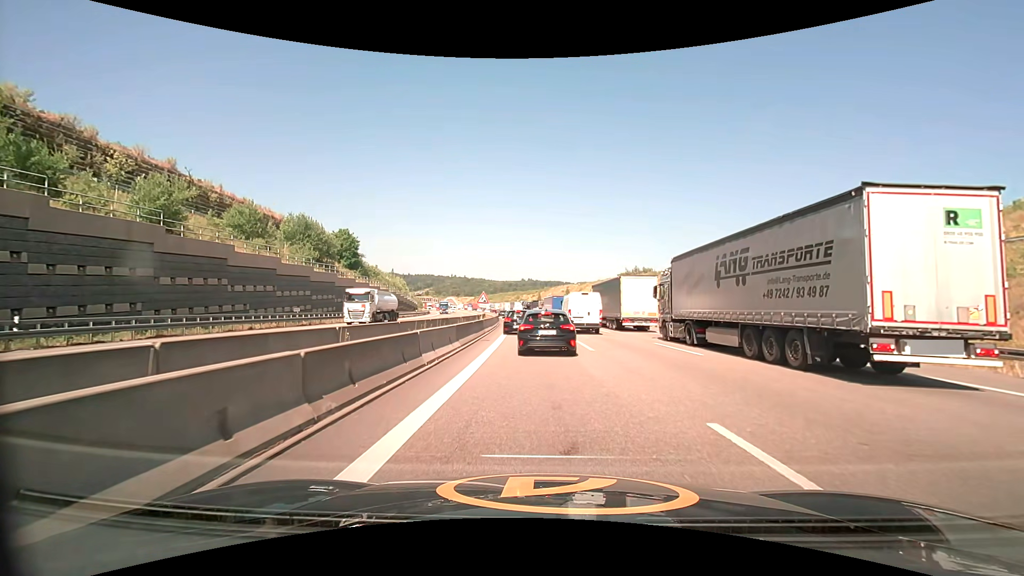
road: motorway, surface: asphalt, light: Day
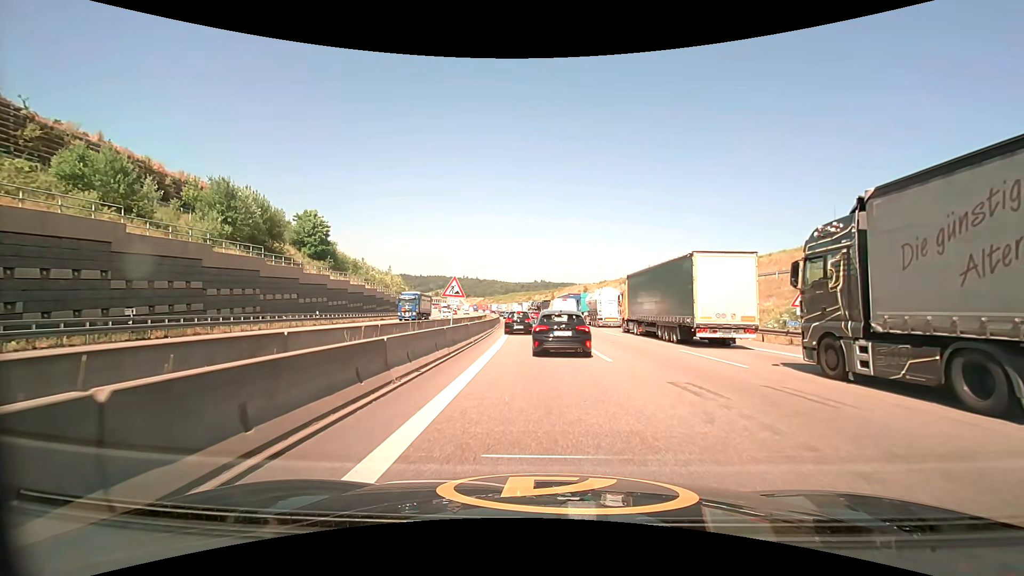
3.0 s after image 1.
(-0.4, +20.9) m; -2°
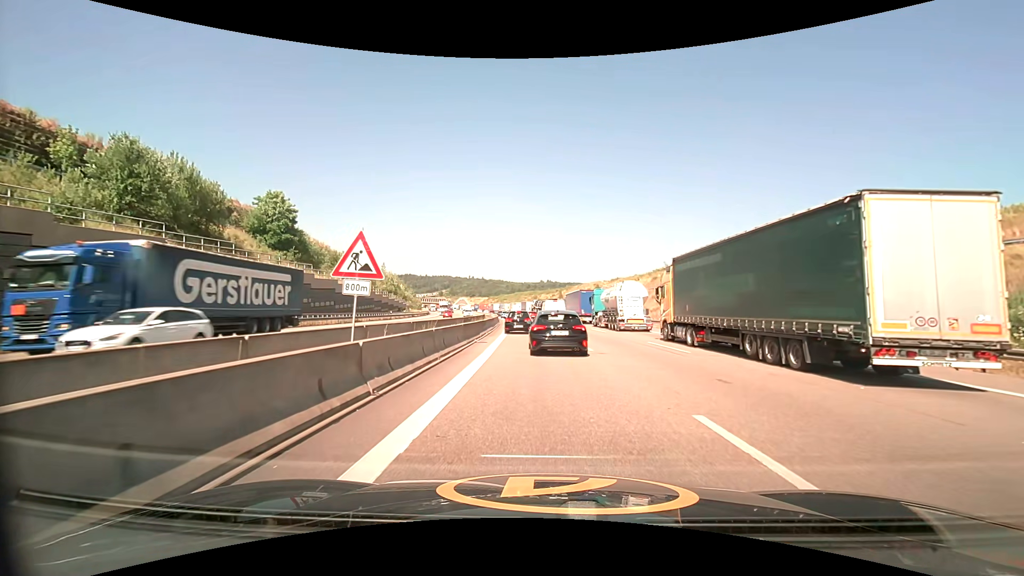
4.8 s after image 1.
(-0.1, +13.4) m; -1°
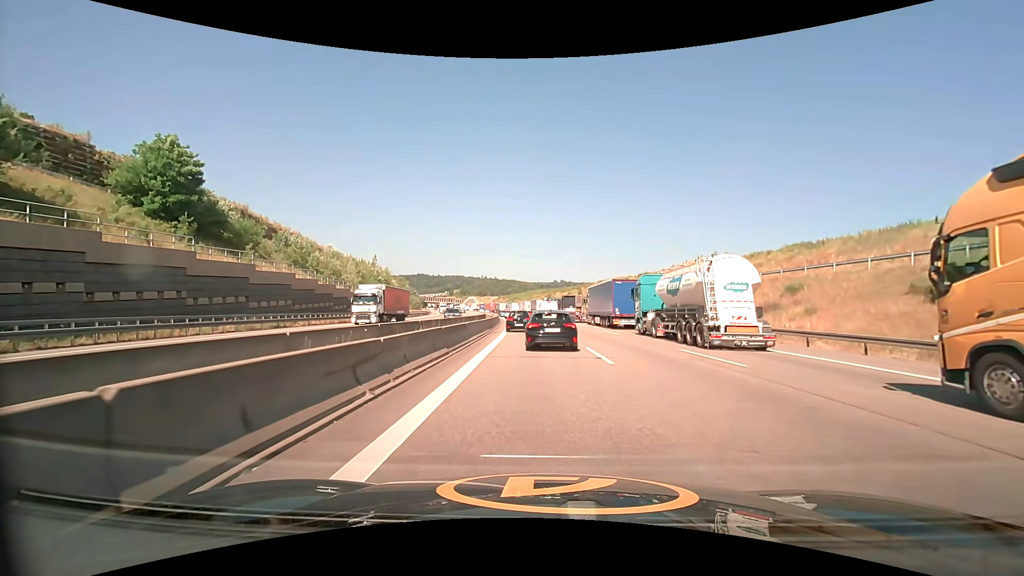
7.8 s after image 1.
(-0.3, +22.7) m; -1°
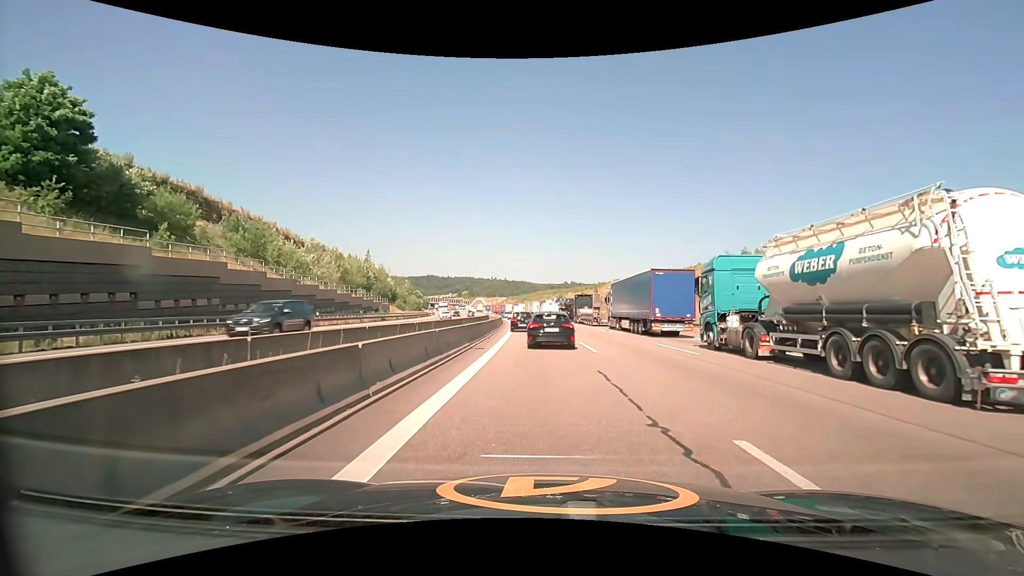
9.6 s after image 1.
(-0.2, +13.7) m; -1°
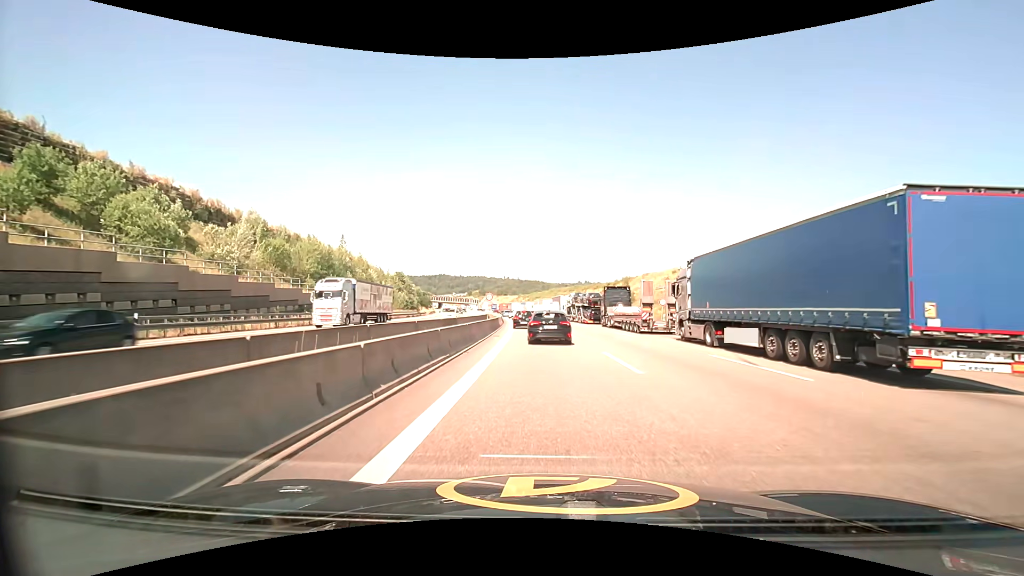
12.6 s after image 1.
(-0.4, +24.5) m; -1°
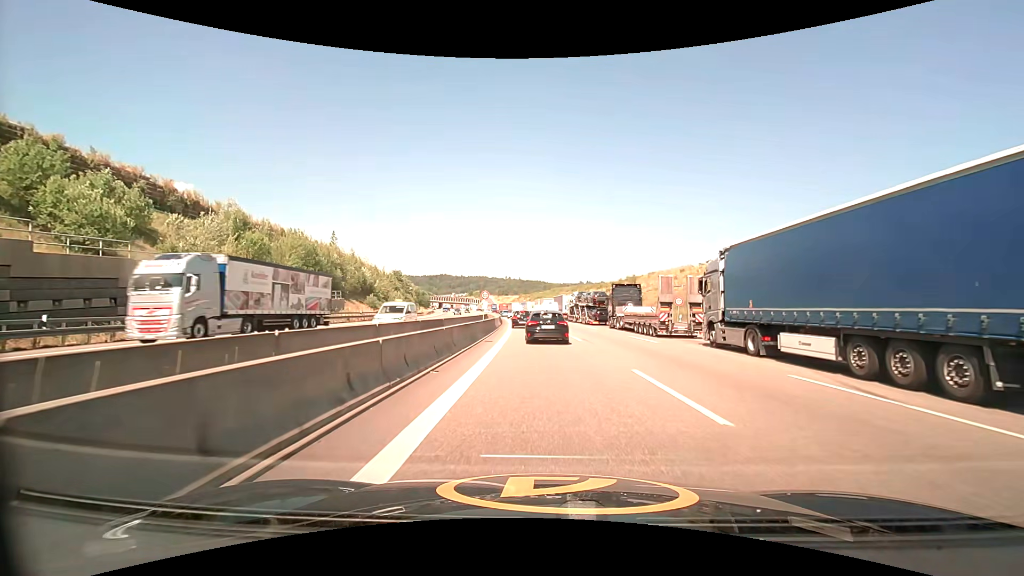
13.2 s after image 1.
(0.0, +5.1) m; 0°
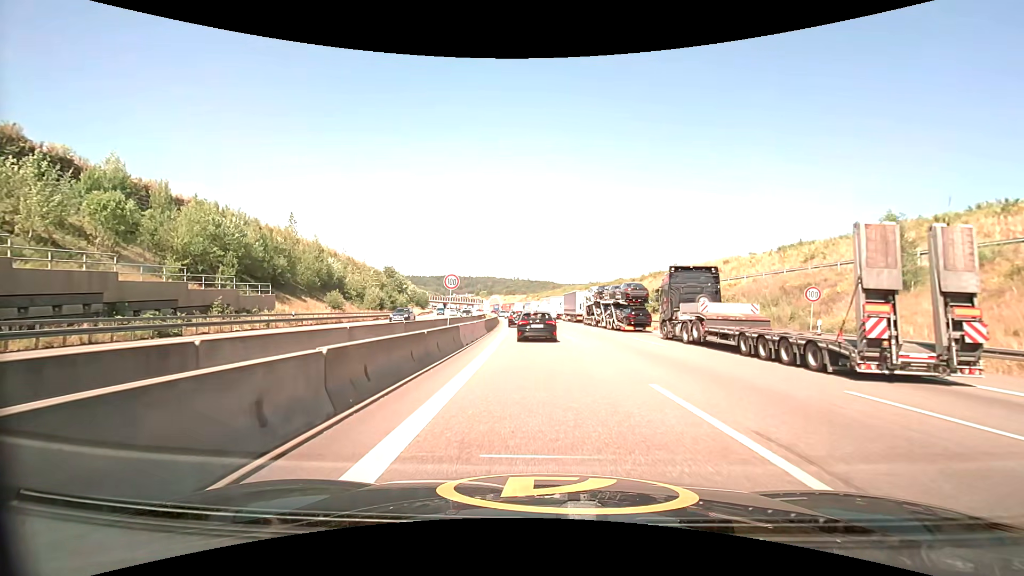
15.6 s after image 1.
(-0.2, +20.1) m; -1°
(0, +10) (0, +20) (-1, +30) (-1, +40) (-2, +50) (-2, +60) (-3, +70) (-4, +80) (-5, +90) (-6, +100) m
